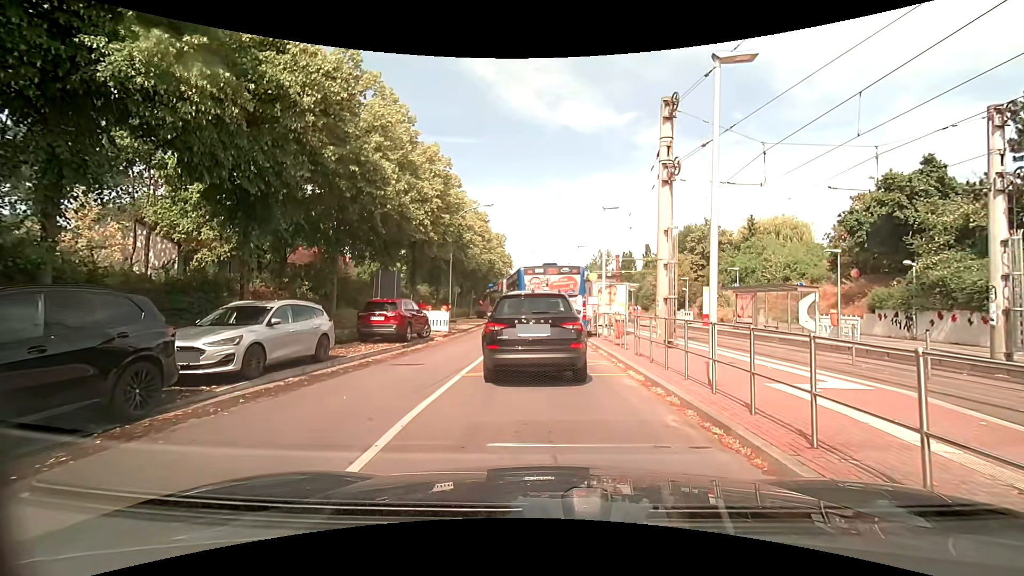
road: tertiary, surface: asphalt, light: Day
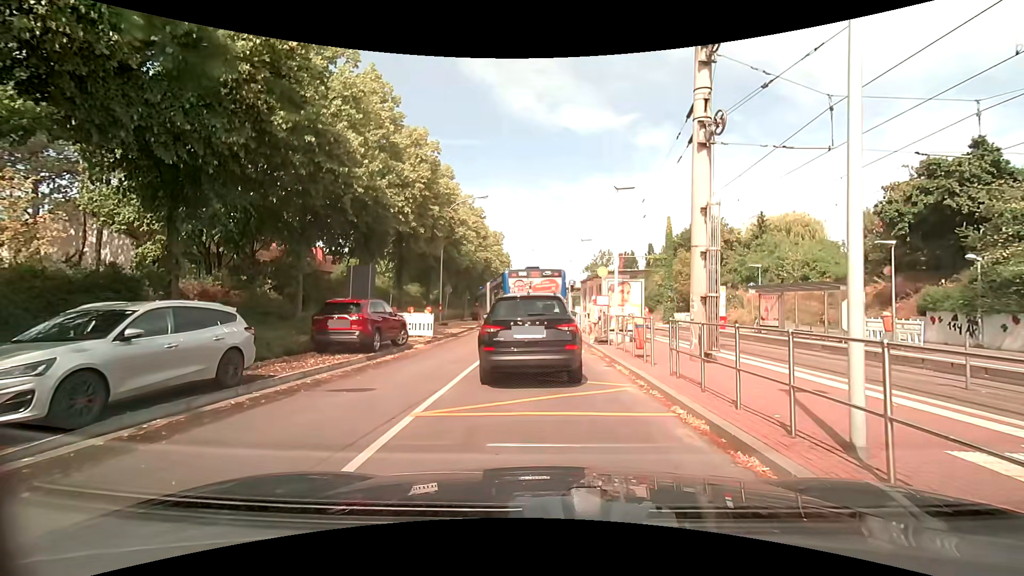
(0.0, +3.6) m; -1°
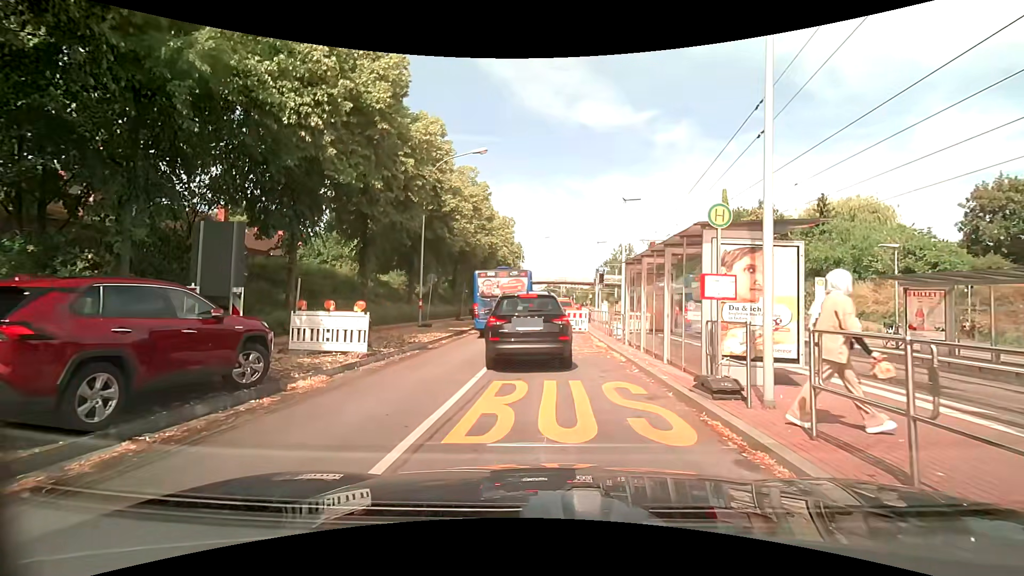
(0.0, +10.1) m; 0°
(0, +10) (-1, +20) (-3, +30) (-3, +40) (-2, +50) (-1, +60) (0, +70) (-1, +80) (-1, +90) (0, +100) m
